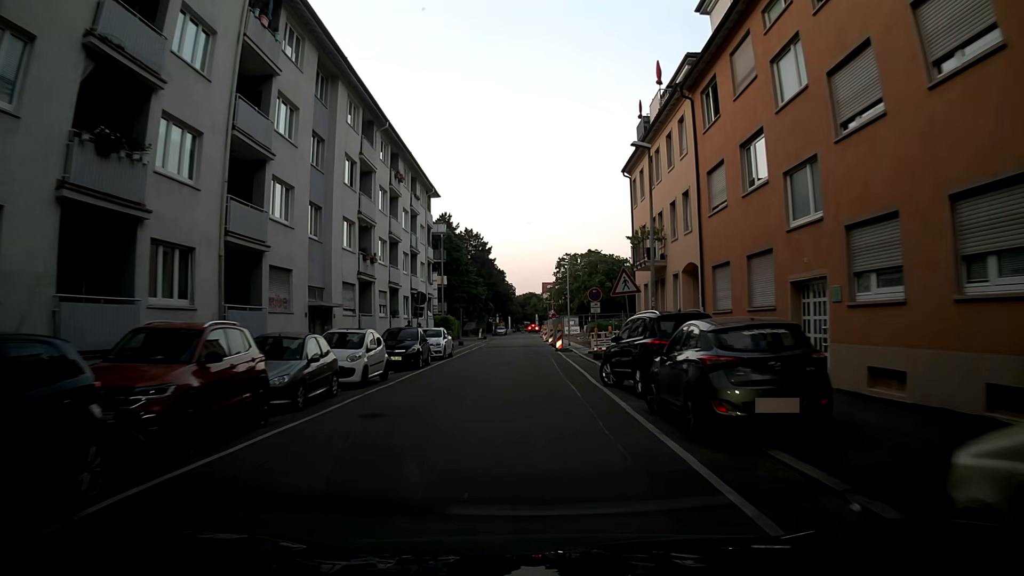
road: residential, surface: asphalt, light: Day
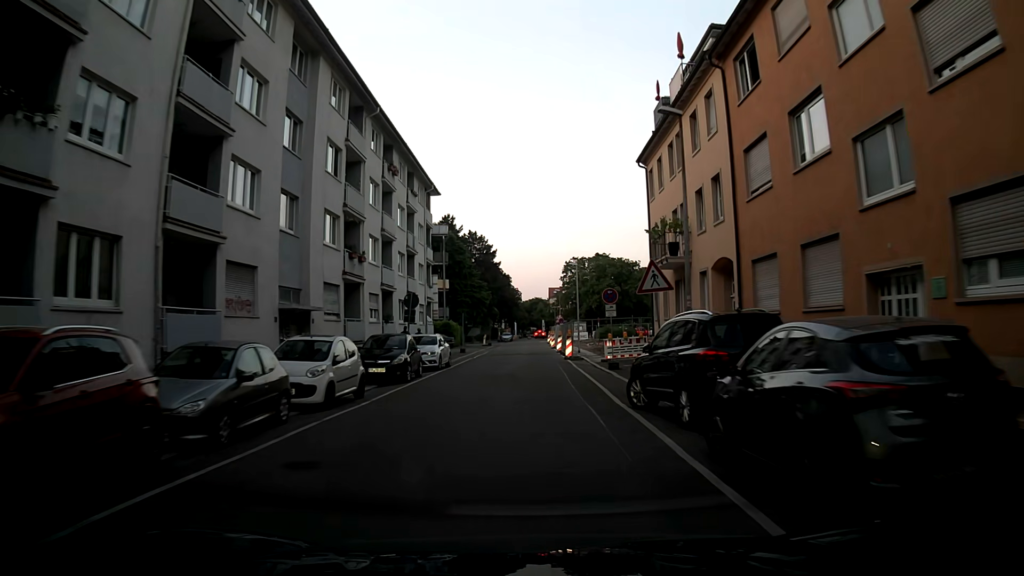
(+0.1, +3.6) m; +2°
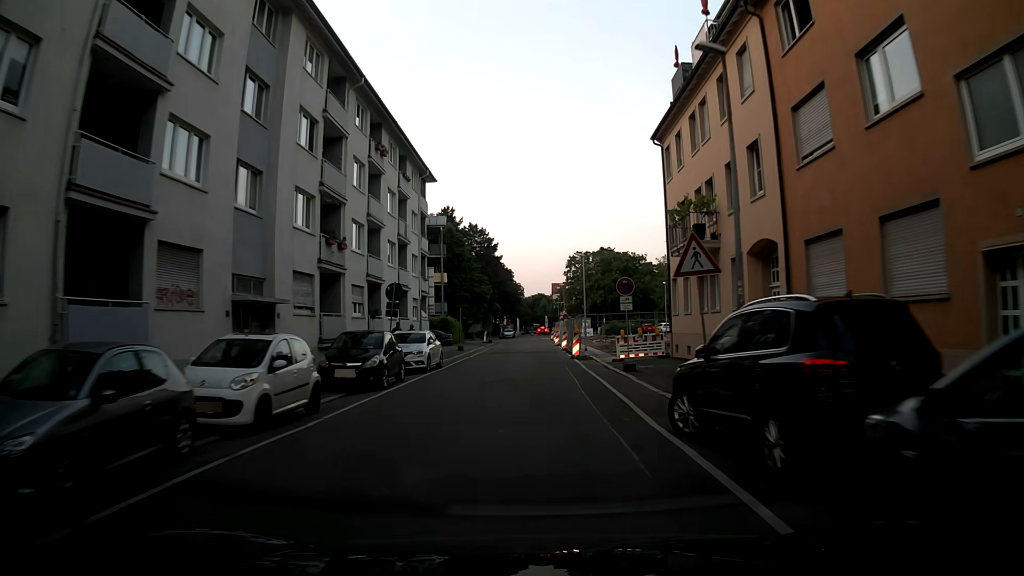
(0.0, +3.7) m; -1°
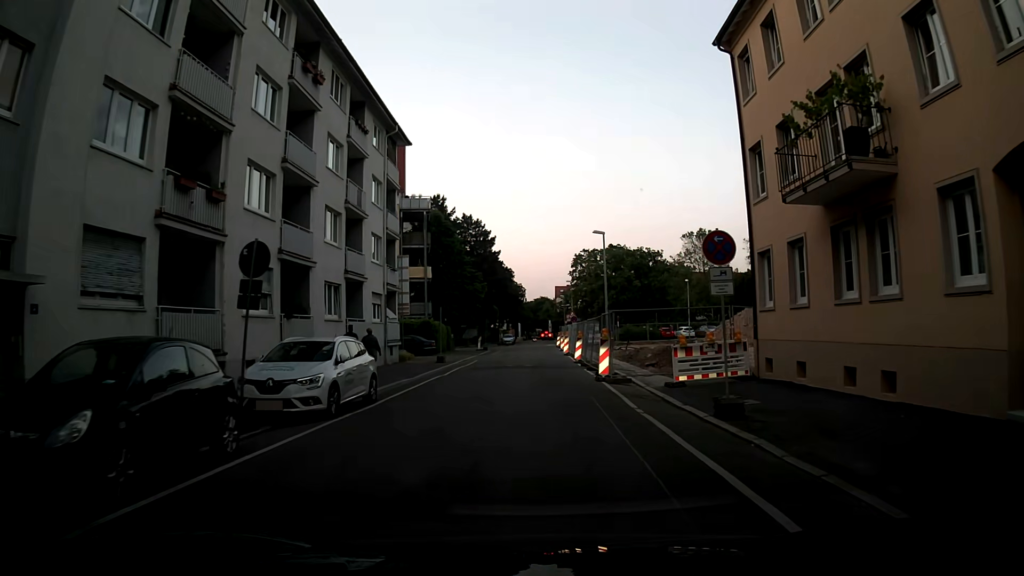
(+0.1, +11.5) m; 0°
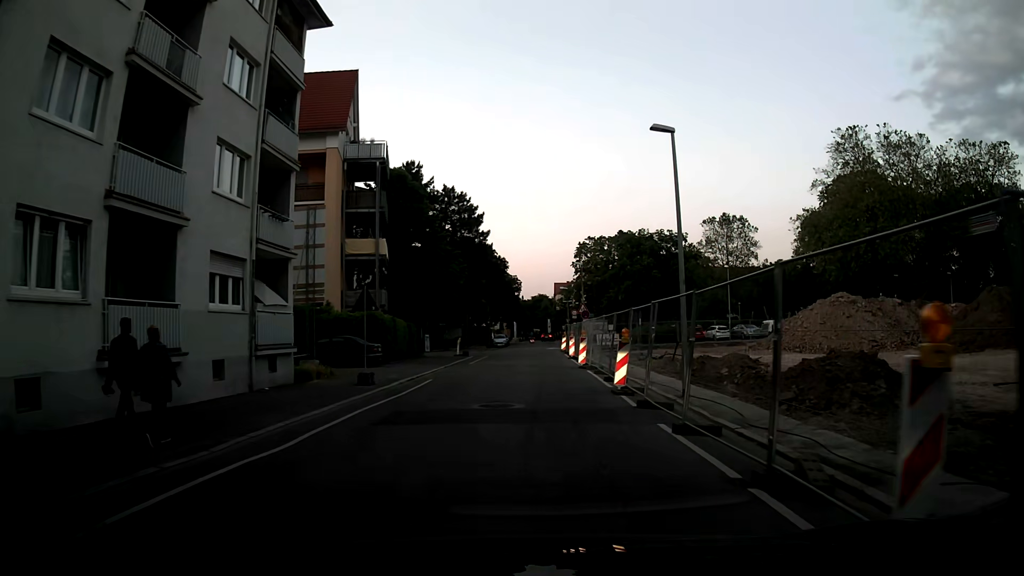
(-0.2, +16.4) m; -1°
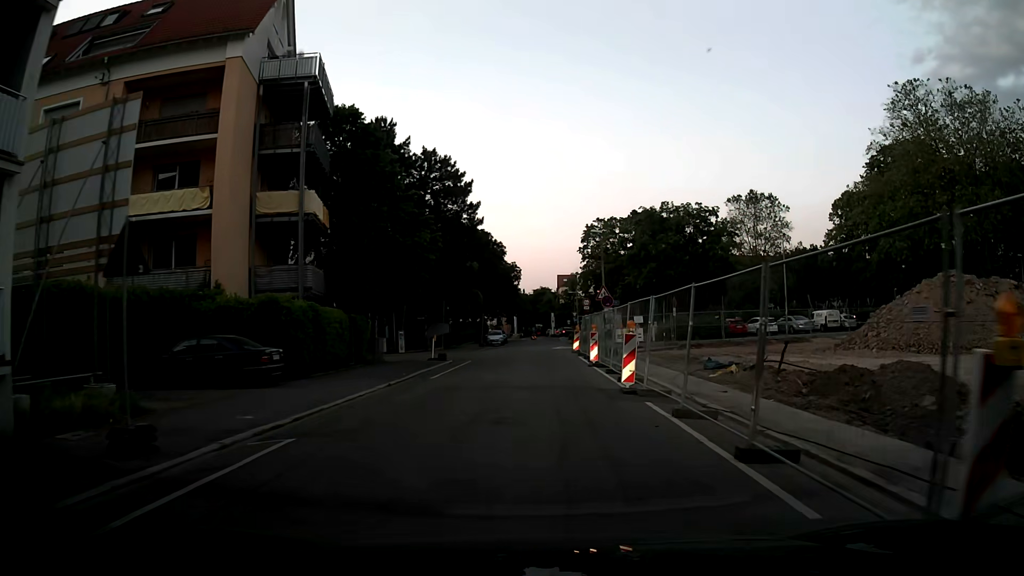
(+0.1, +13.0) m; 0°
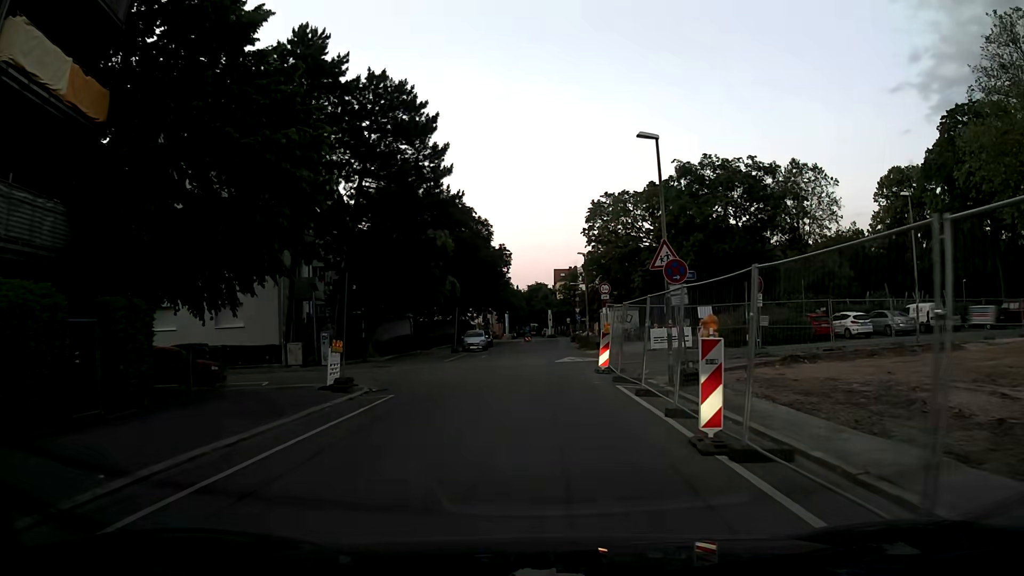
(+0.1, +17.2) m; +1°
